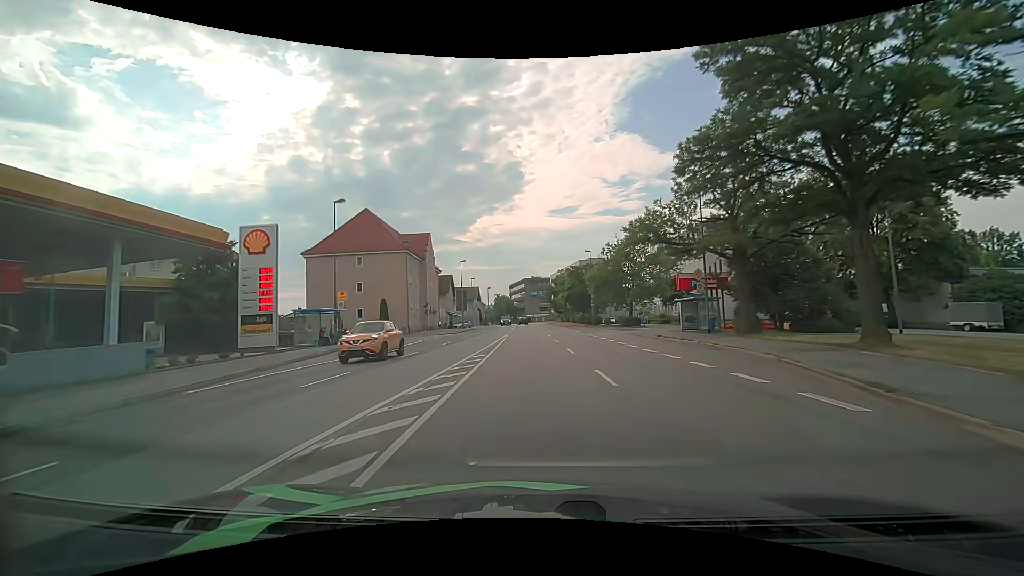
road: primary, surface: asphalt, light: Day
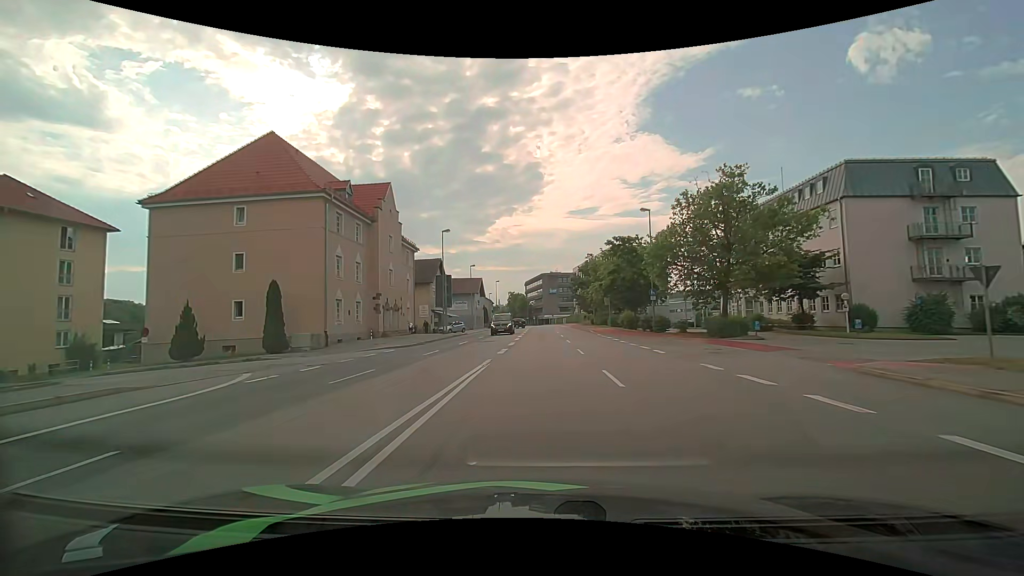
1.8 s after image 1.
(-0.6, +26.8) m; -2°
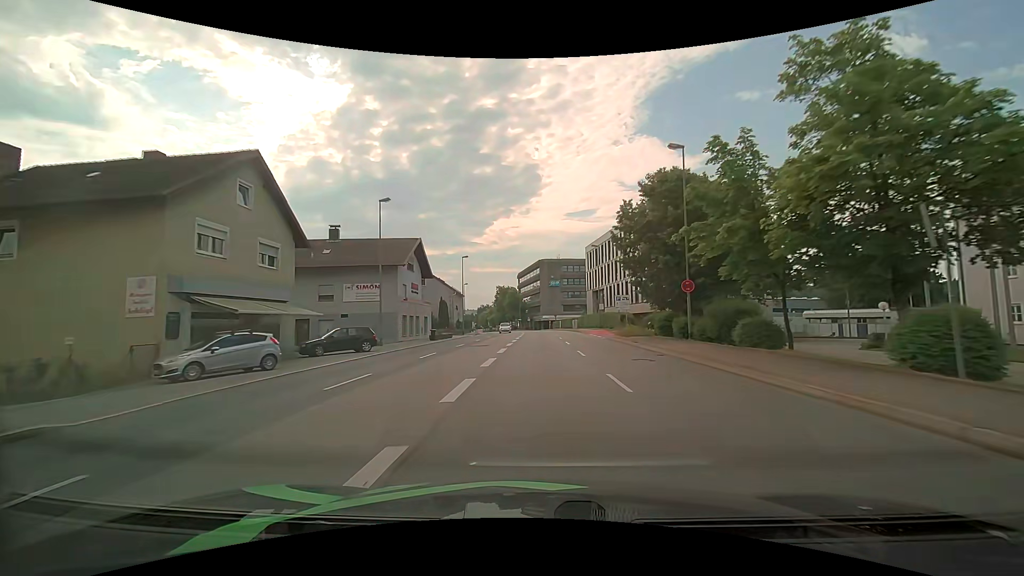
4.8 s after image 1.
(+0.1, +45.8) m; +1°
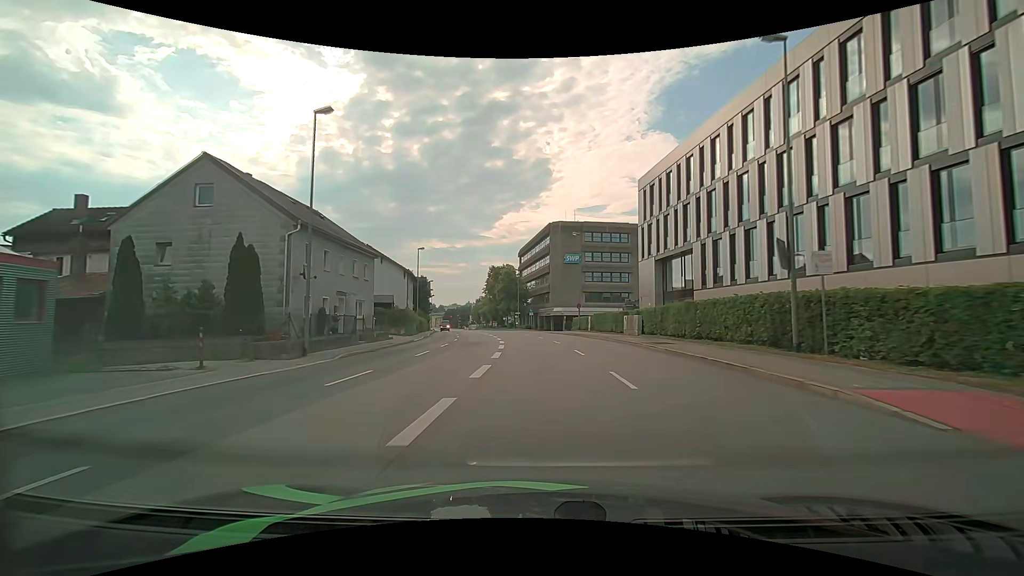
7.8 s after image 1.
(-0.4, +44.9) m; -1°
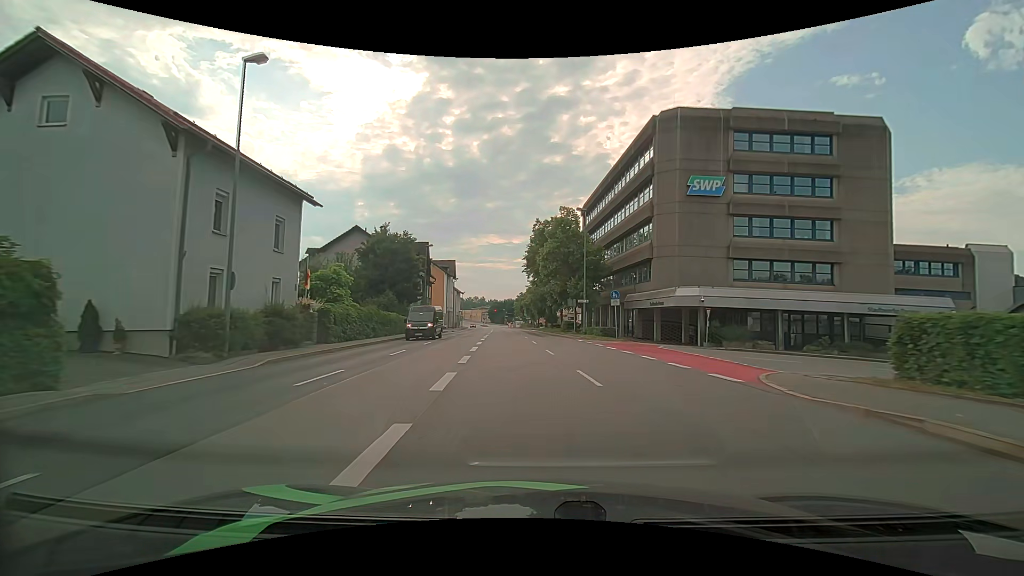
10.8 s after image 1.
(-2.4, +44.2) m; -6°
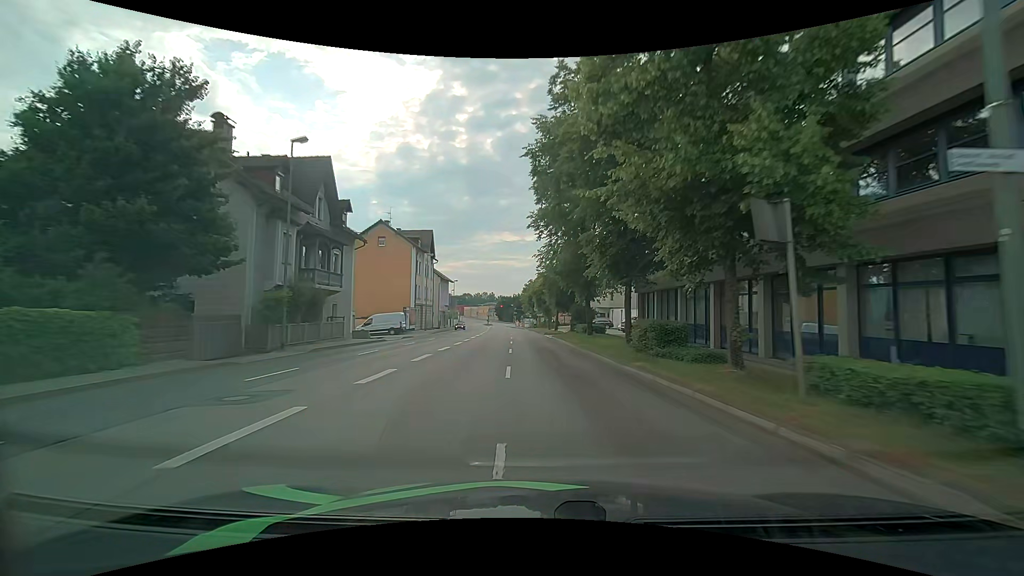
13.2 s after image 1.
(-0.6, +34.5) m; -2°
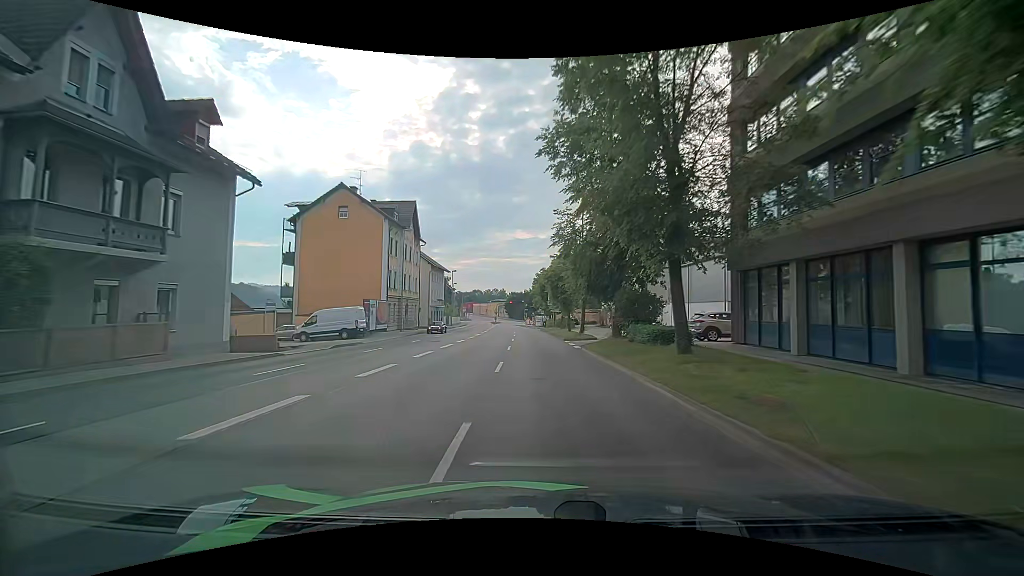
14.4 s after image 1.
(-0.2, +17.1) m; -1°
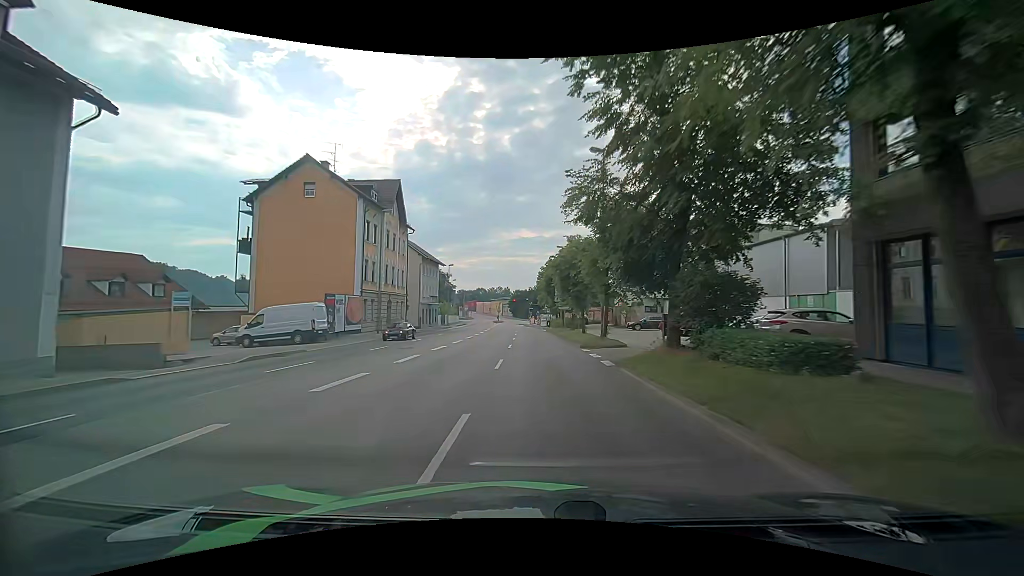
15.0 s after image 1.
(0.0, +8.4) m; -1°
(0, +10) (0, +20) (0, +30) (-1, +40) (-1, +50) (-1, +60) (-2, +70) (-2, +80) (-3, +90) (-3, +100) m
